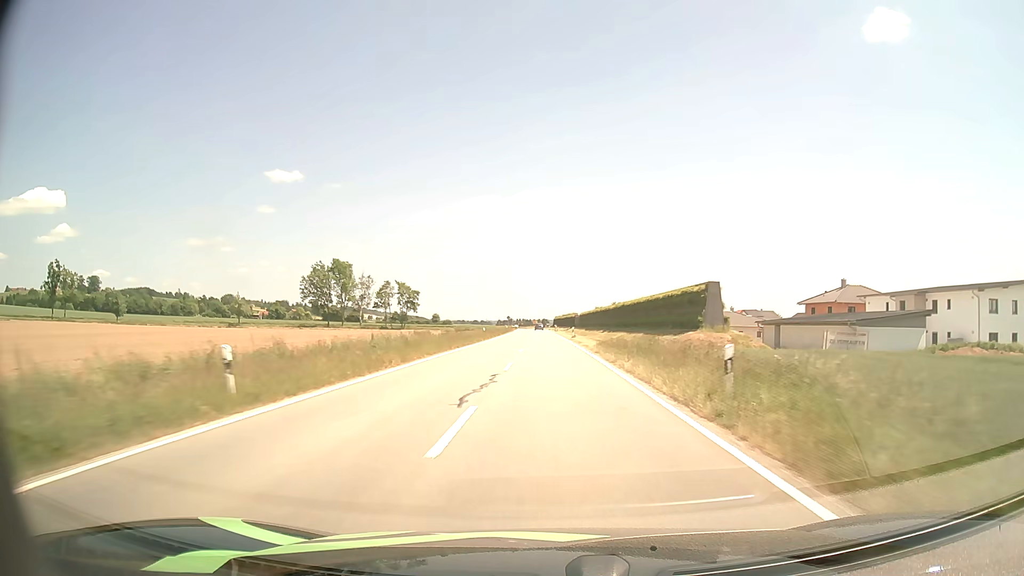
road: tertiary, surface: asphalt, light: Day
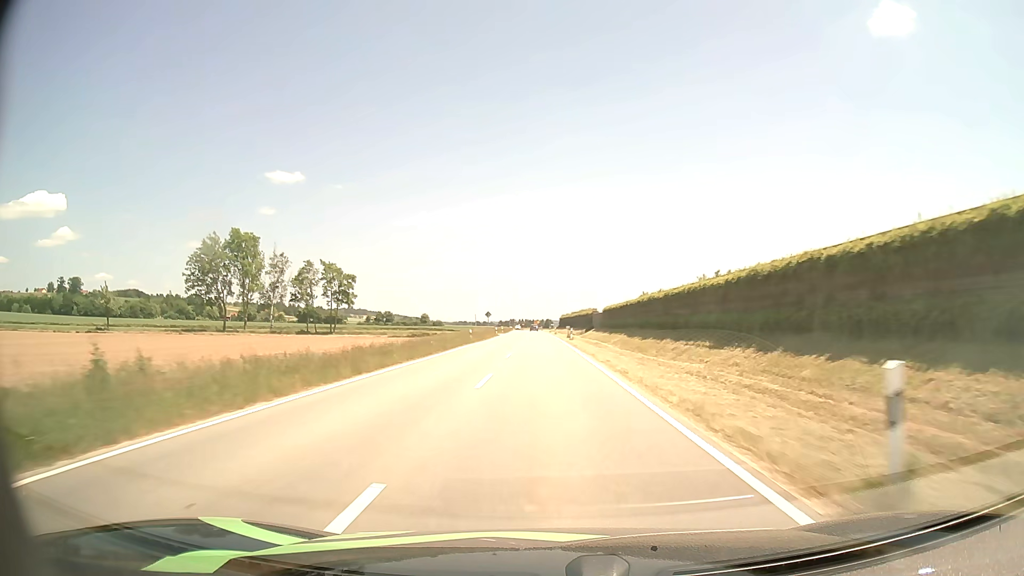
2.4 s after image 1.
(-0.2, +54.2) m; 0°
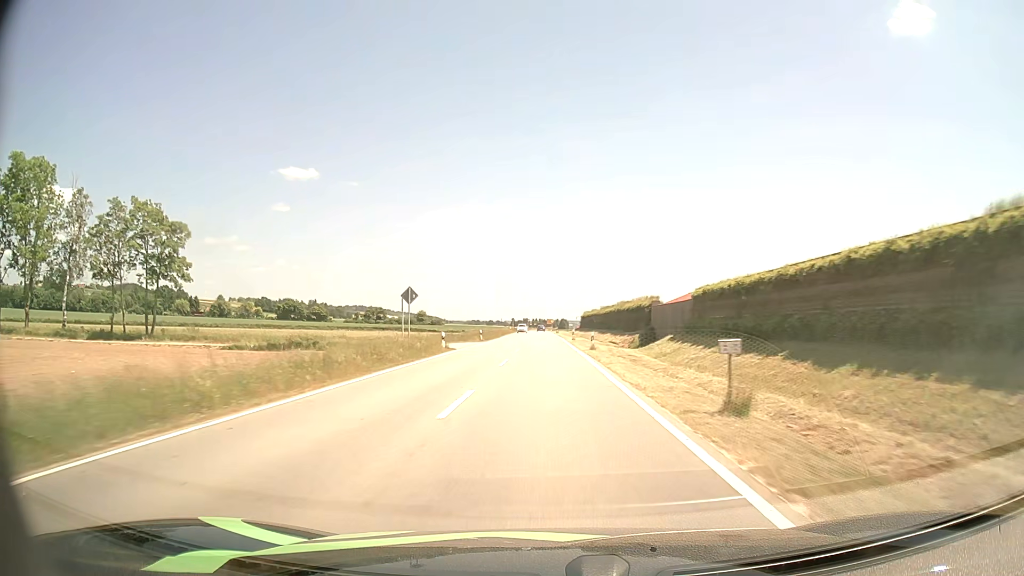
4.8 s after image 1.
(-0.5, +54.0) m; -1°
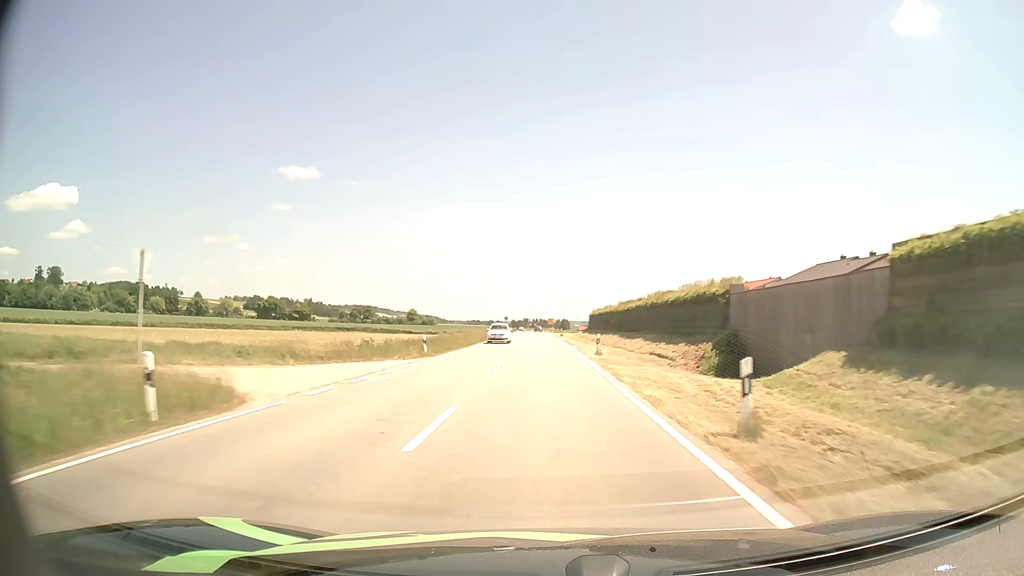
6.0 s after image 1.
(0.0, +27.3) m; 0°
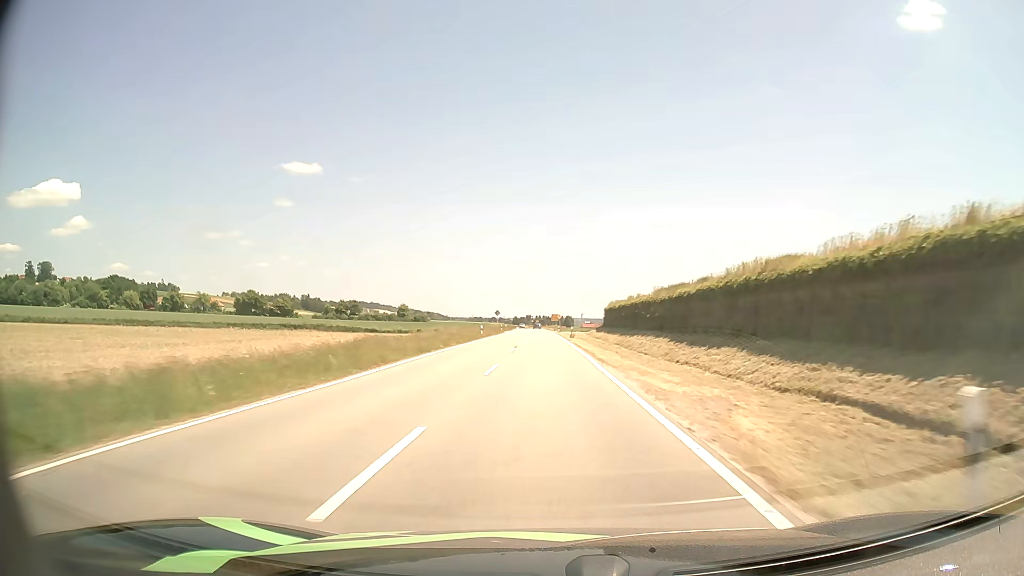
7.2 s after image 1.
(0.0, +27.5) m; 0°
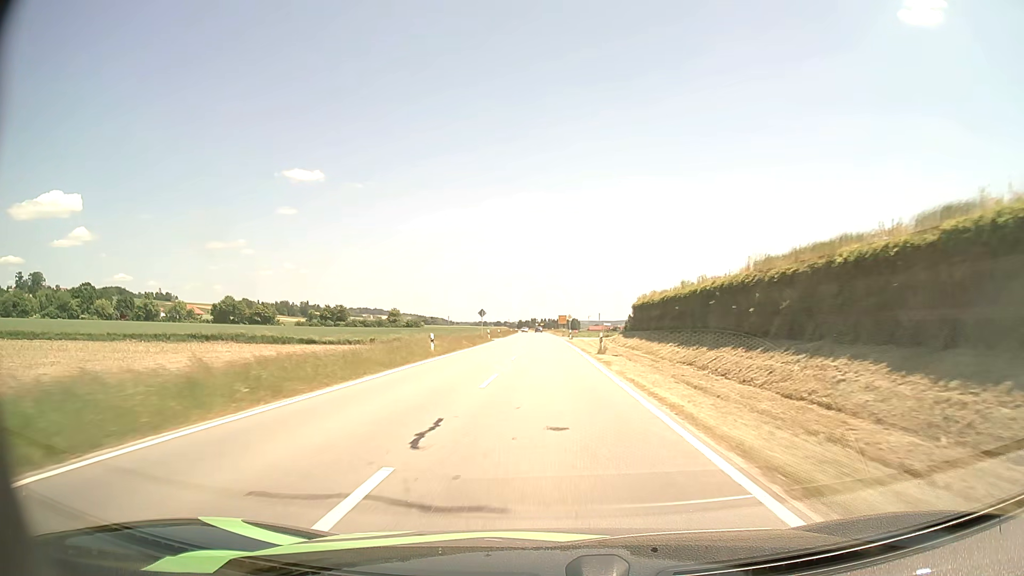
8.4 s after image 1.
(-0.1, +27.6) m; 0°
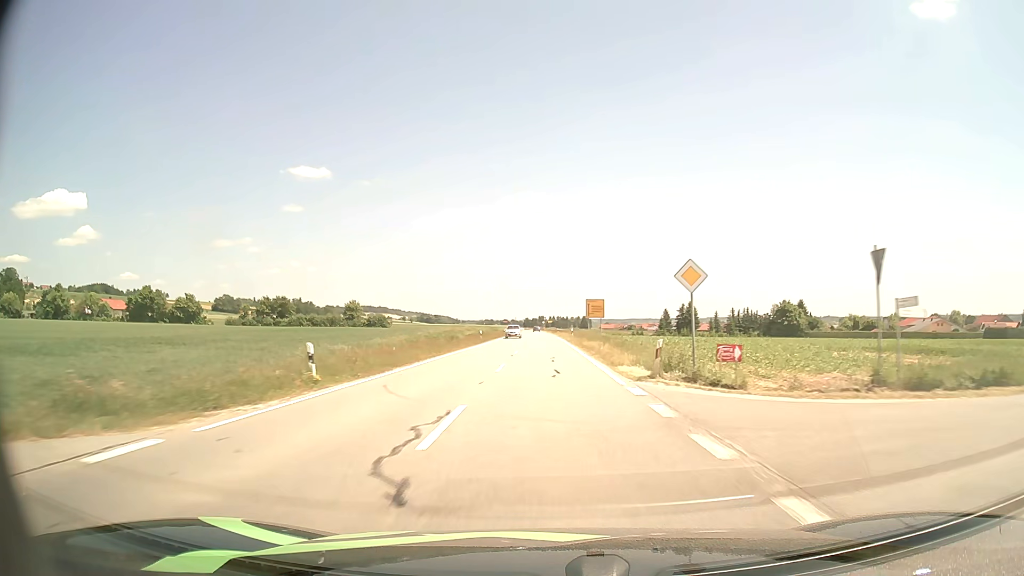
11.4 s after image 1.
(-0.5, +69.7) m; -1°
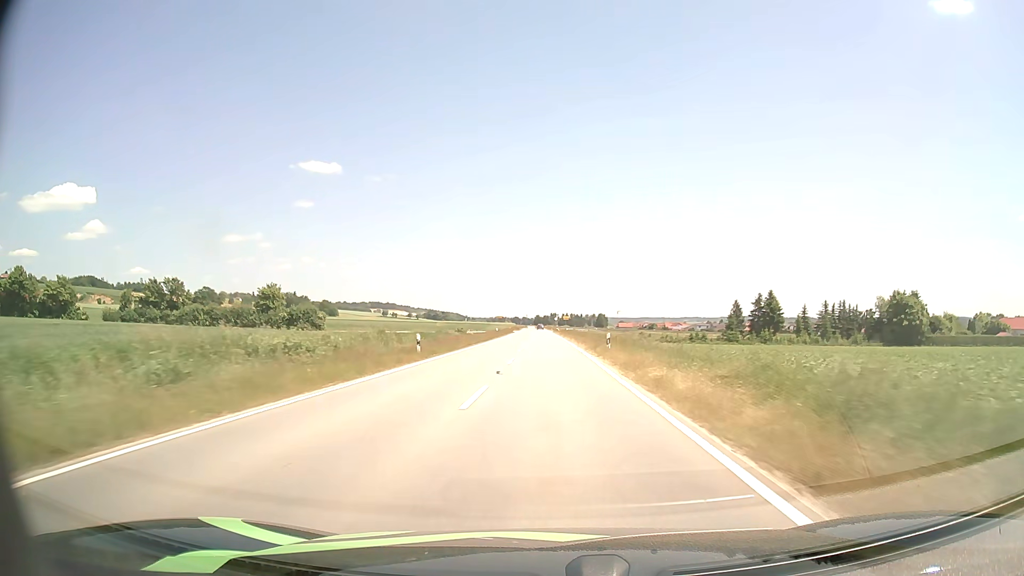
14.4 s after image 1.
(-0.6, +71.0) m; -1°
(0, +10) (0, +20) (0, +30) (0, +40) (0, +50) (0, +60) (0, +70) (0, +80) (-1, +90) (-1, +100) m
